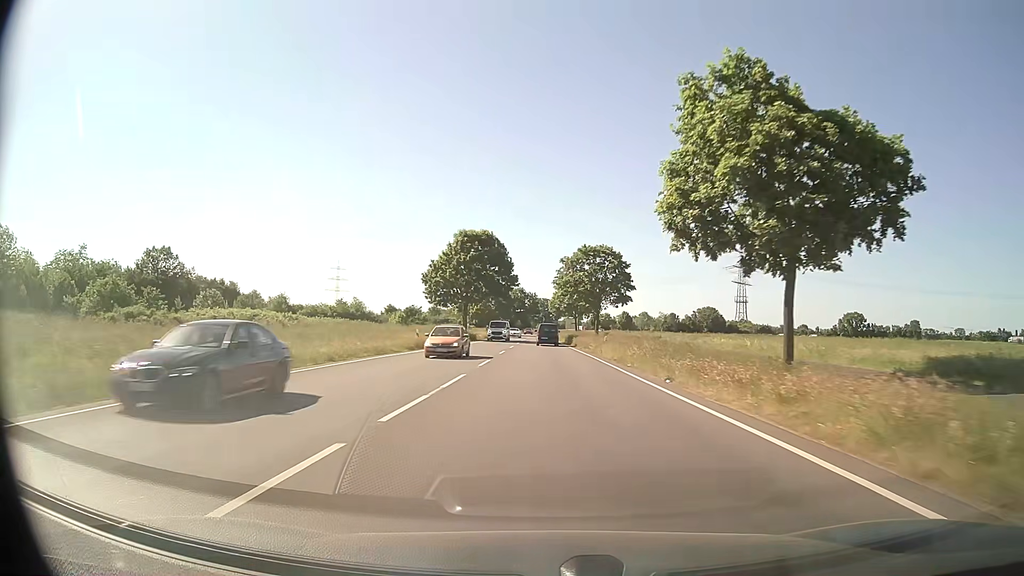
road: secondary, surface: asphalt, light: Day
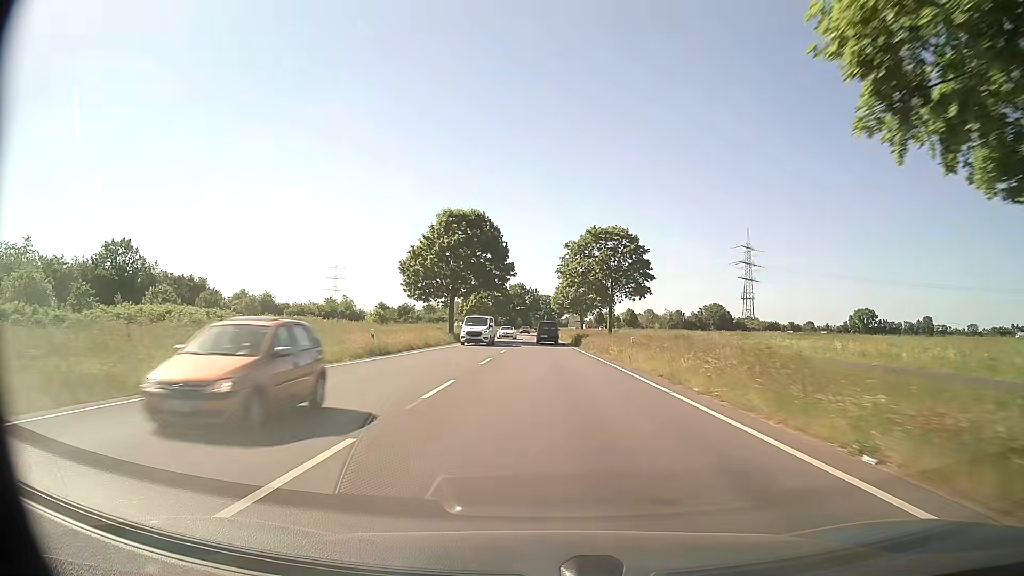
(-0.1, +11.7) m; 0°
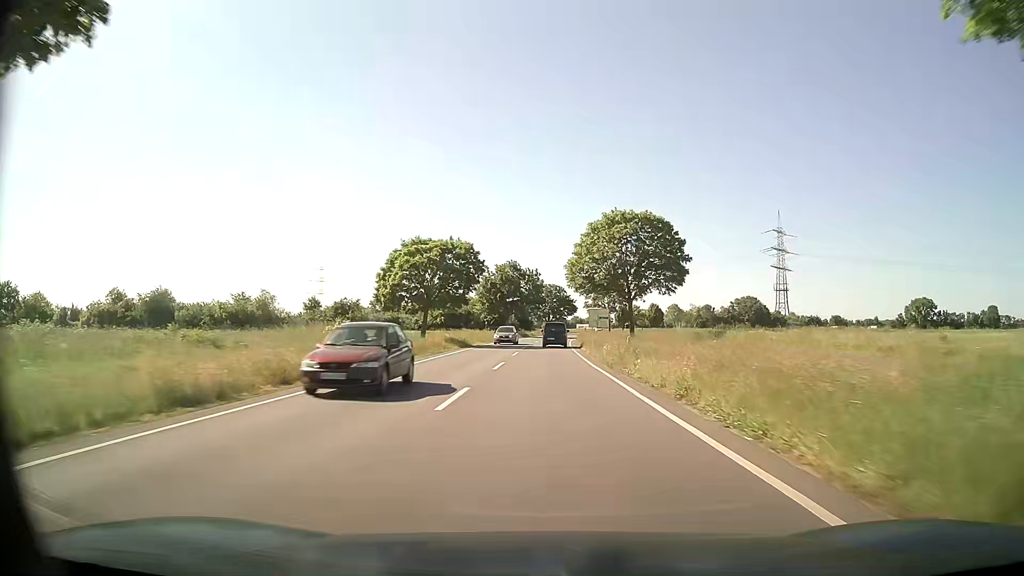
(-0.3, +57.0) m; -1°
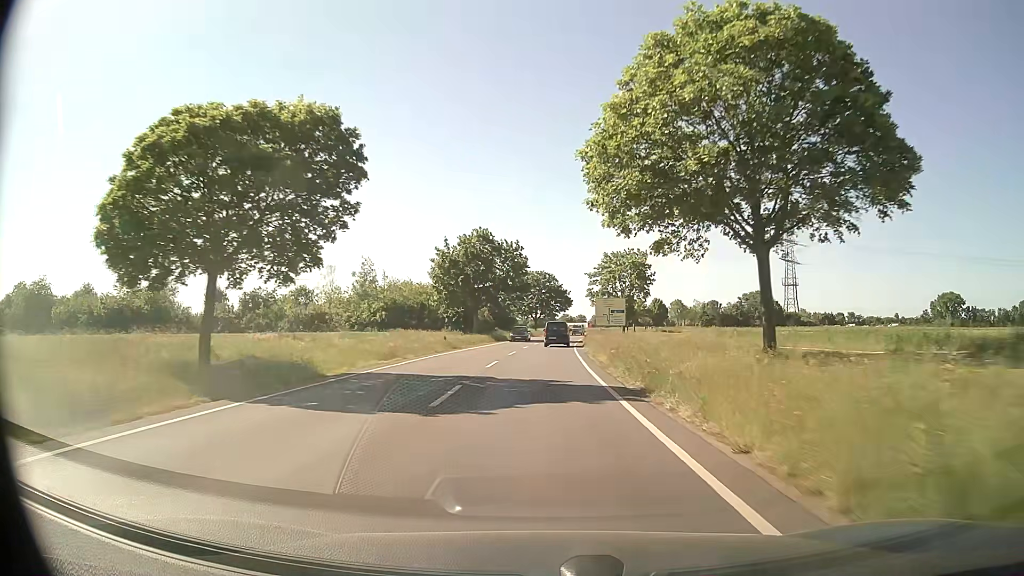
(+0.4, +33.1) m; +1°
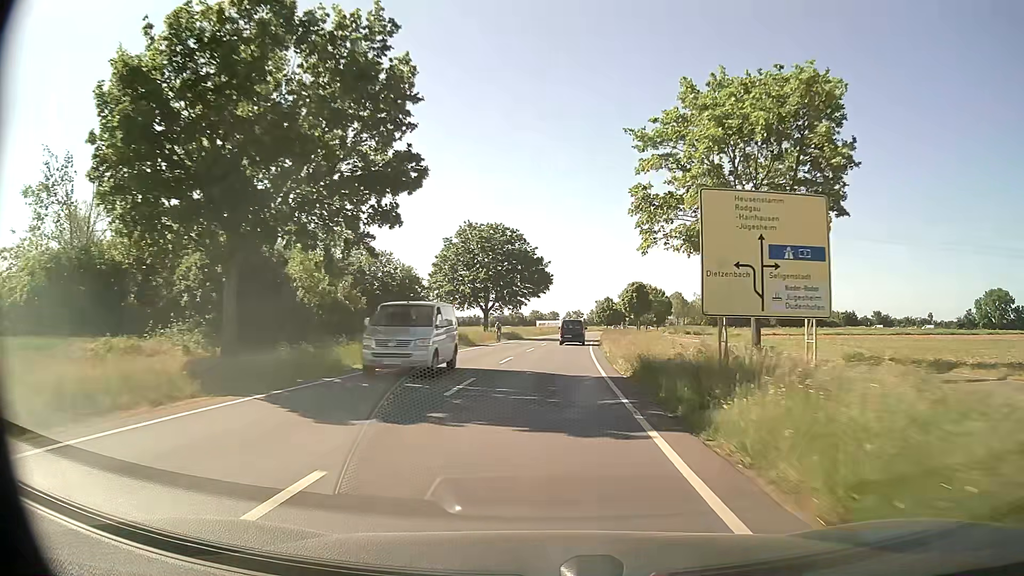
(+1.1, +53.6) m; +3°
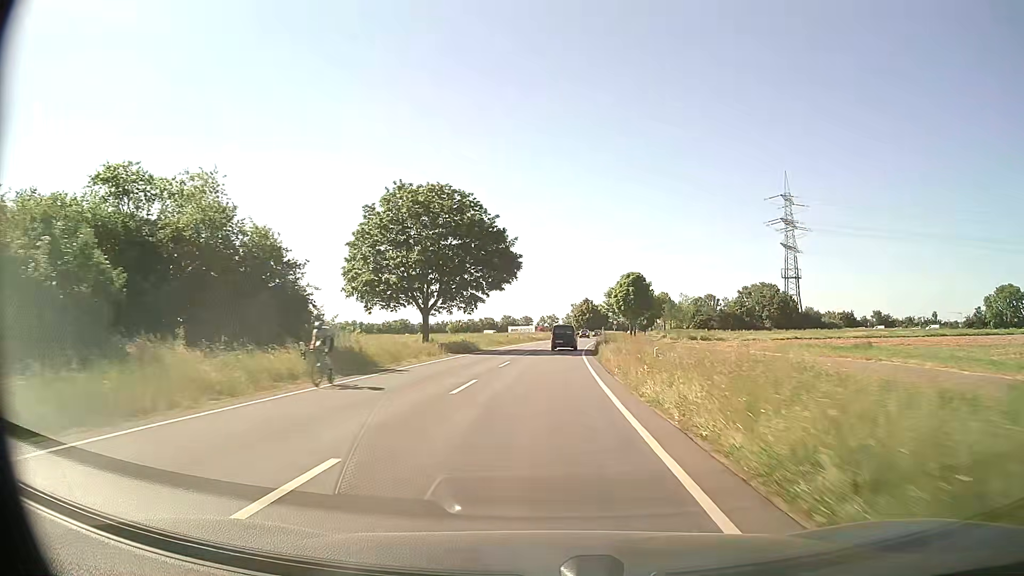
(+0.5, +20.9) m; +2°
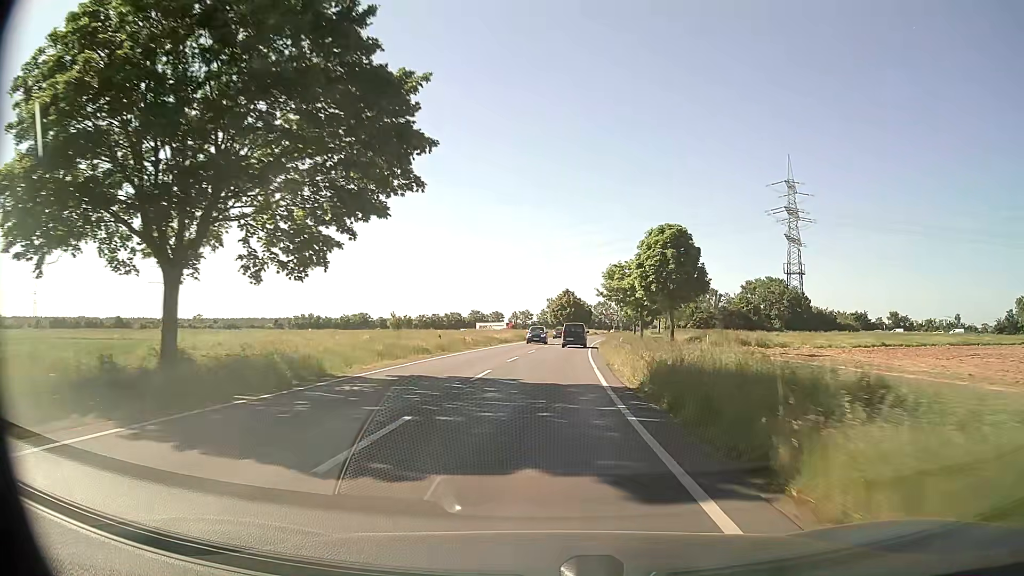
(+0.8, +30.6) m; +3°
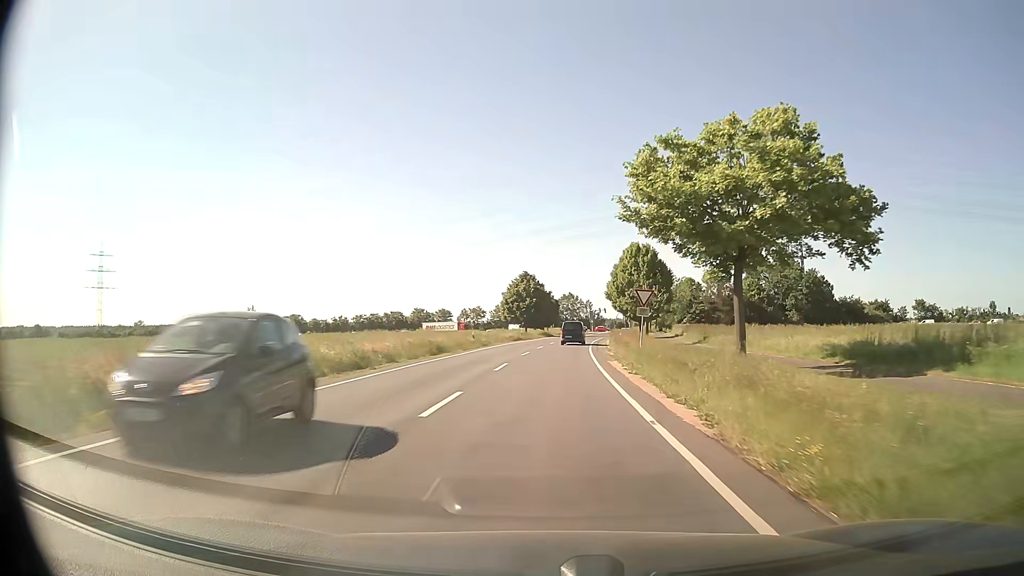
(+1.2, +39.7) m; +3°
(0, +10) (0, +20) (+1, +30) (+1, +40) (+2, +50) (+3, +60) (+3, +70) (+4, +80) (+6, +90) (+7, +100) m
